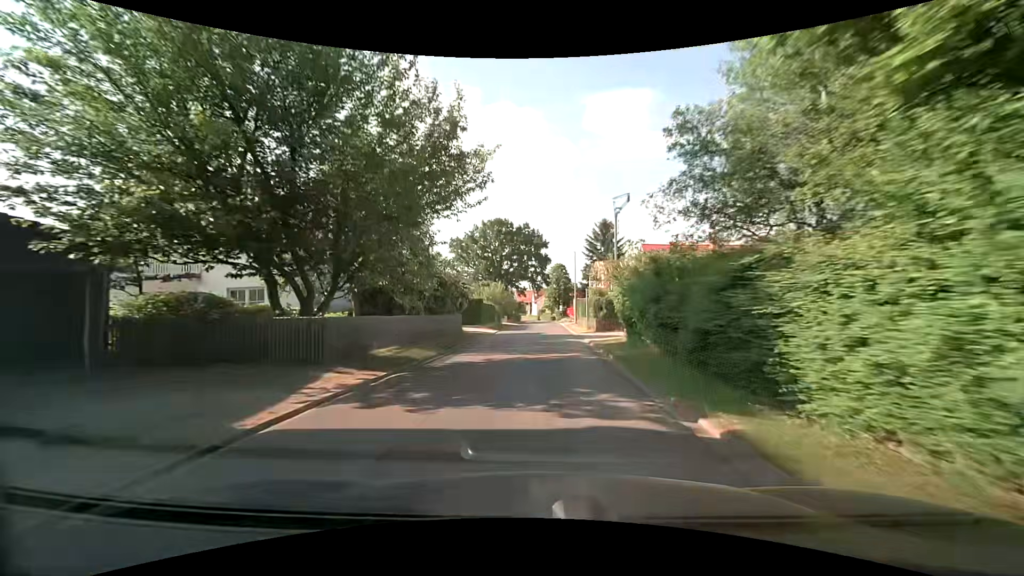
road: residential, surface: asphalt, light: Day
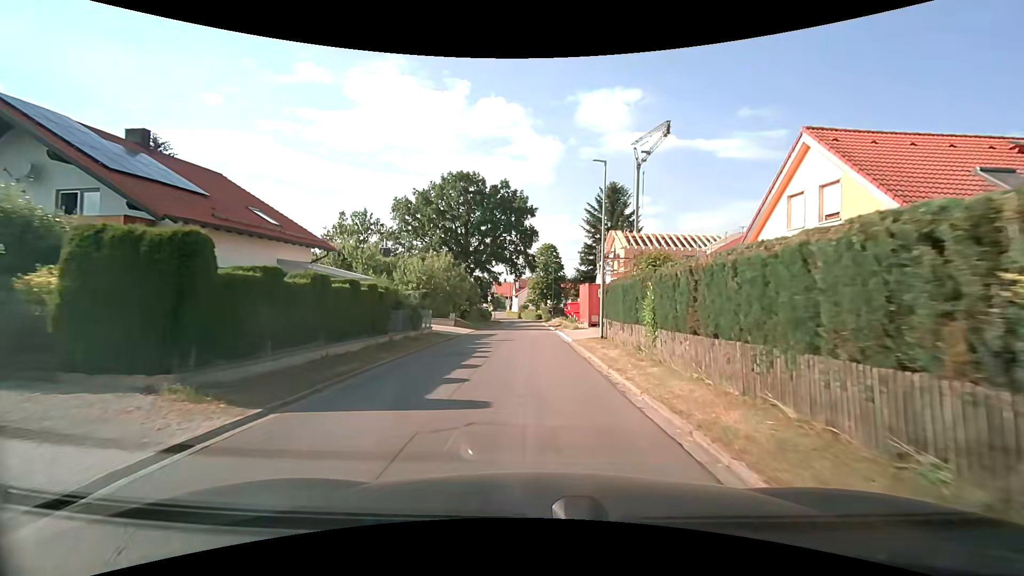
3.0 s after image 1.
(+1.2, +31.2) m; +3°
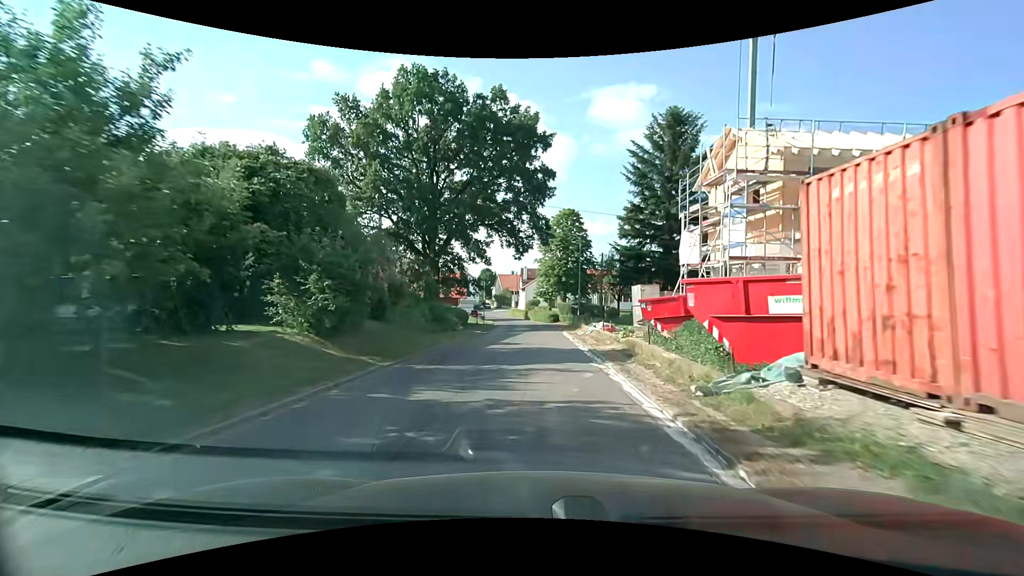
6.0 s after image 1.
(-0.2, +29.8) m; -1°
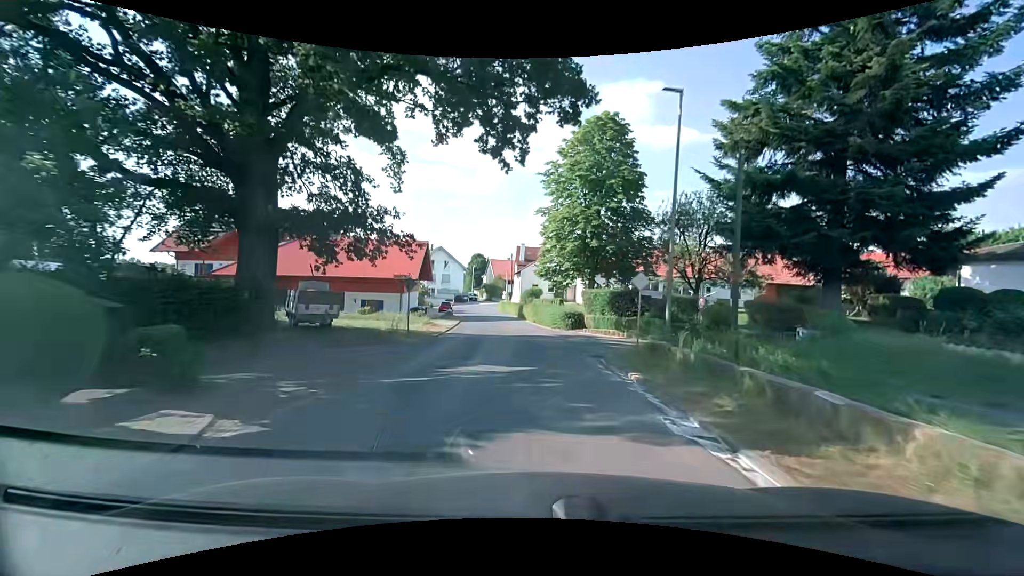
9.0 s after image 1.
(-0.2, +29.1) m; 0°
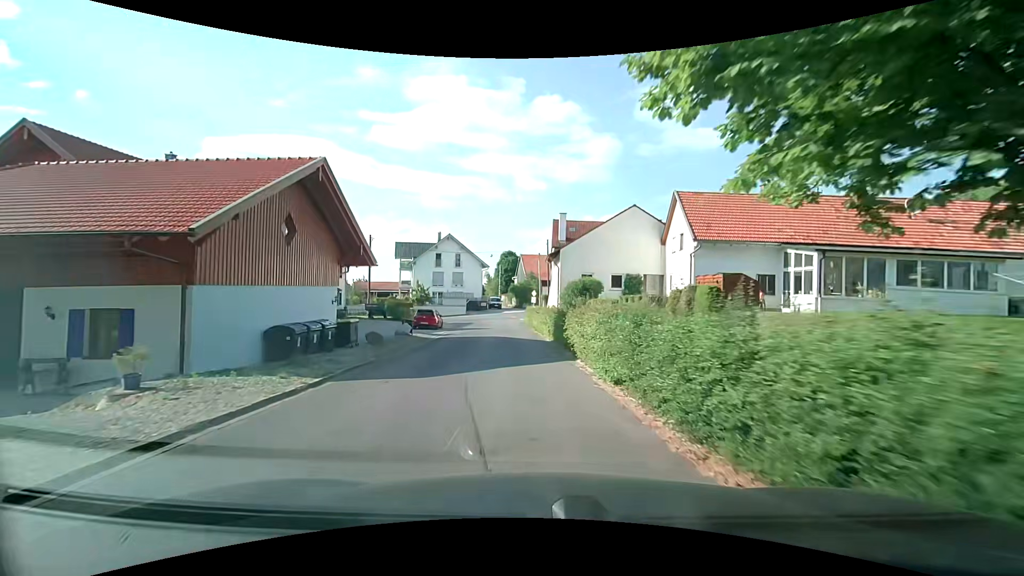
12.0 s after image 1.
(-0.6, +28.7) m; -5°
